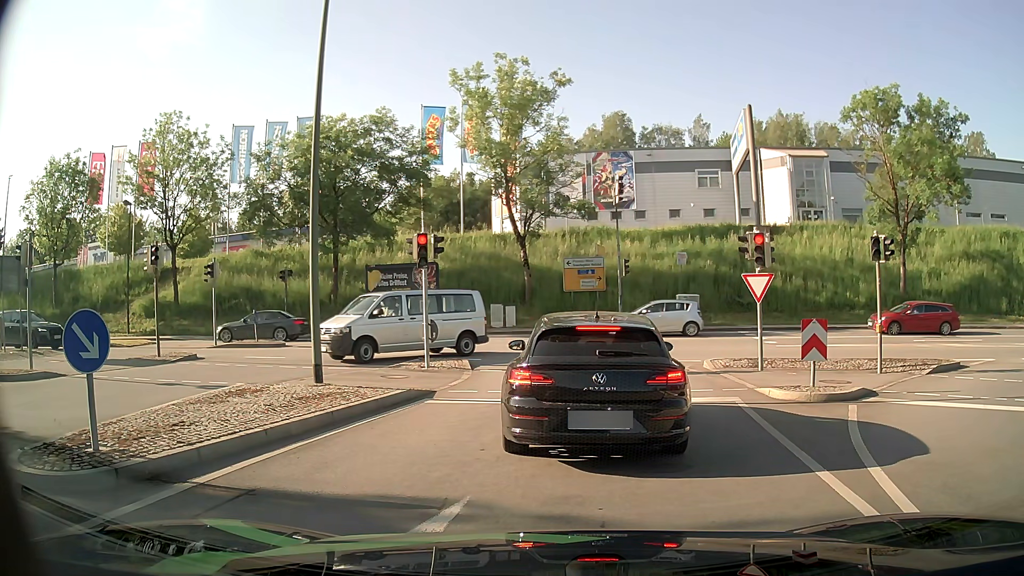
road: primary_link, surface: asphalt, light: Day
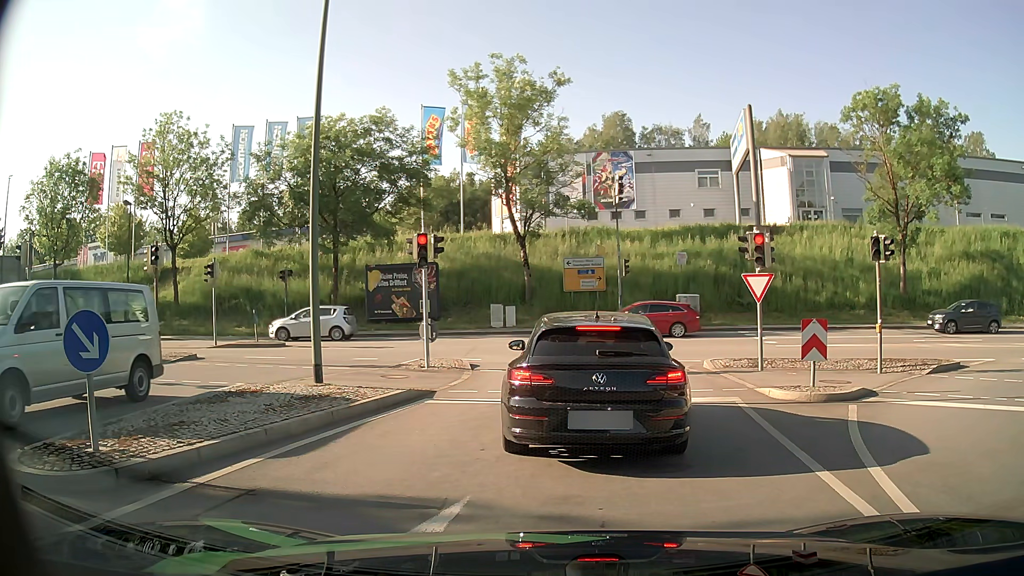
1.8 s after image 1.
(0.0, 0.0) m; 0°
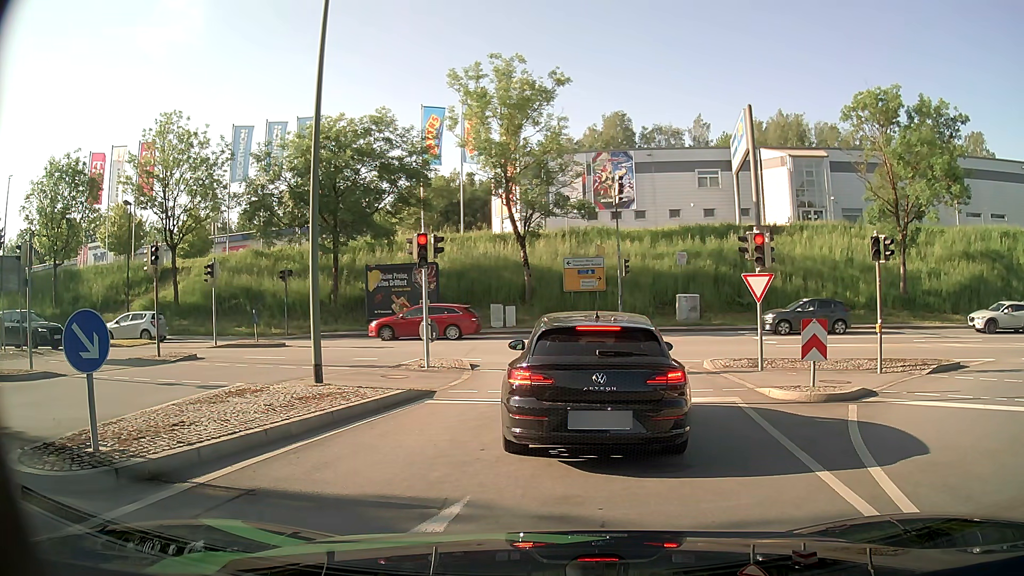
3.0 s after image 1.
(0.0, 0.0) m; 0°
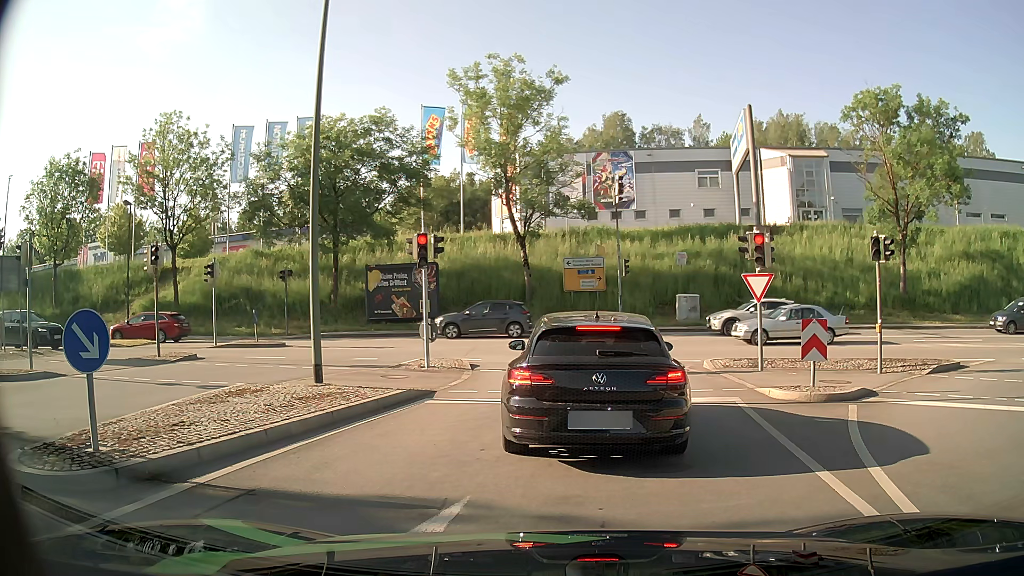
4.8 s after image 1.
(0.0, 0.0) m; 0°
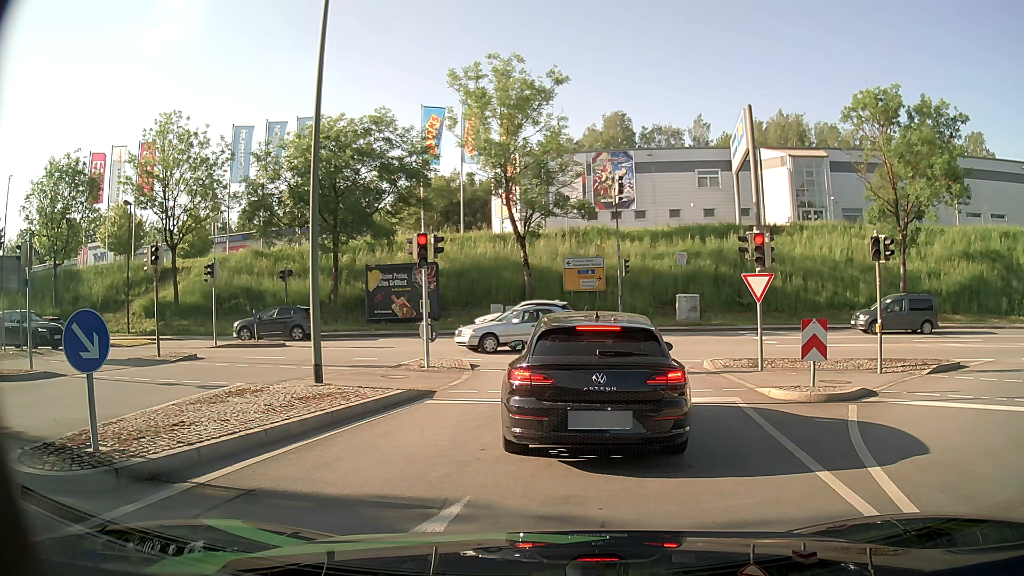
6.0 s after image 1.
(0.0, 0.0) m; 0°
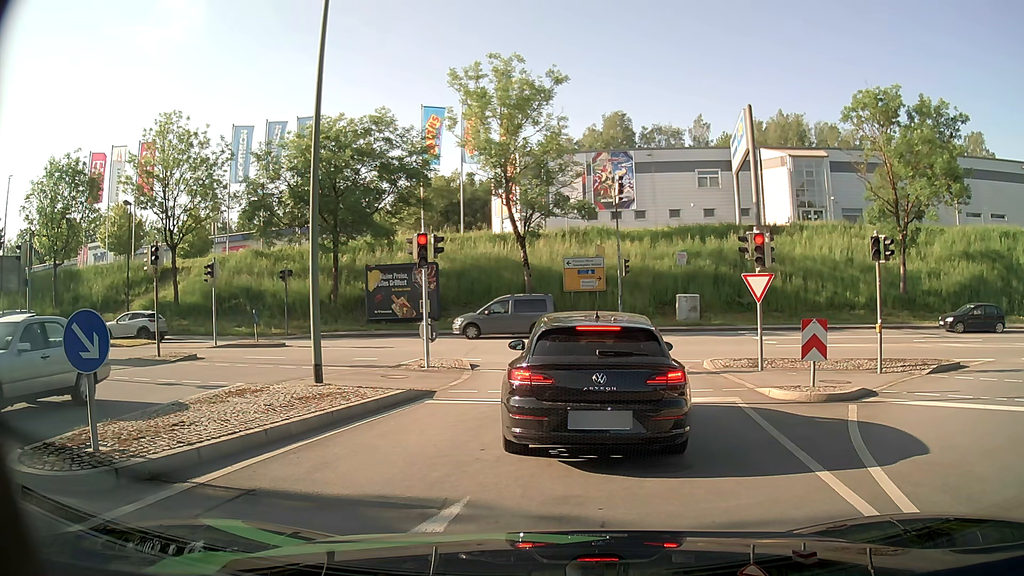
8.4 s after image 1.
(0.0, 0.0) m; 0°
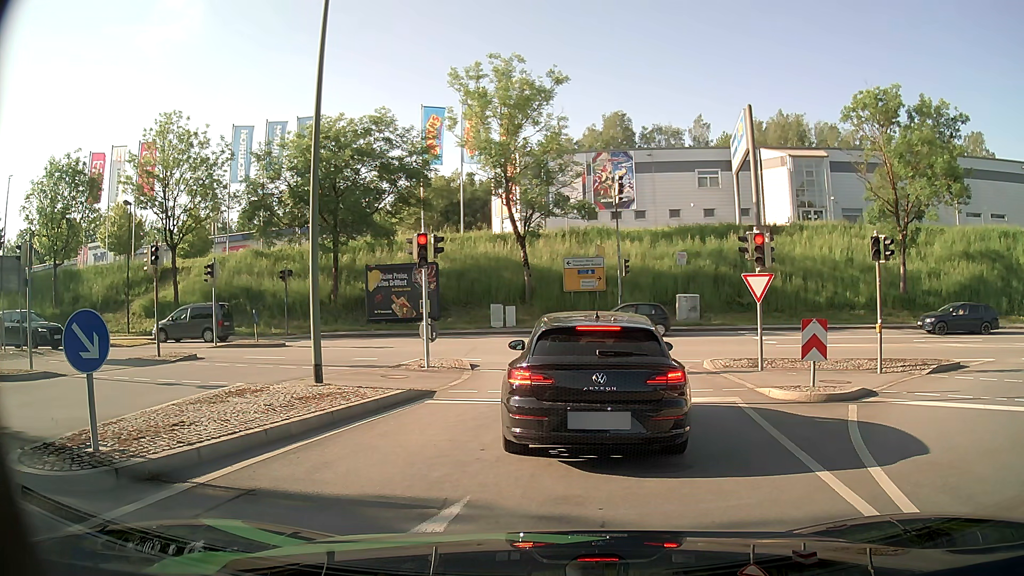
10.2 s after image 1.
(0.0, 0.0) m; 0°
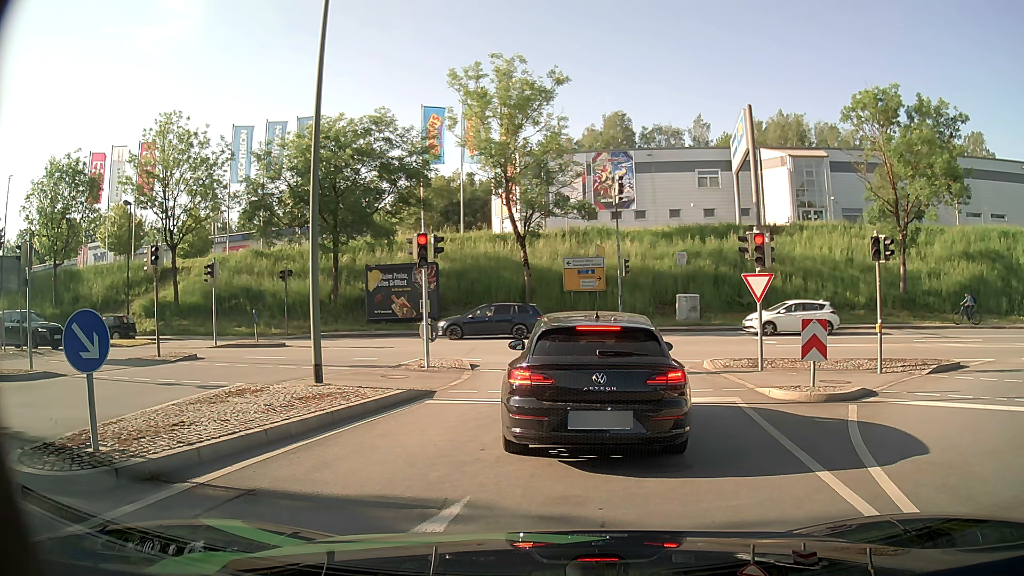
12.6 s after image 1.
(0.0, 0.0) m; 0°
